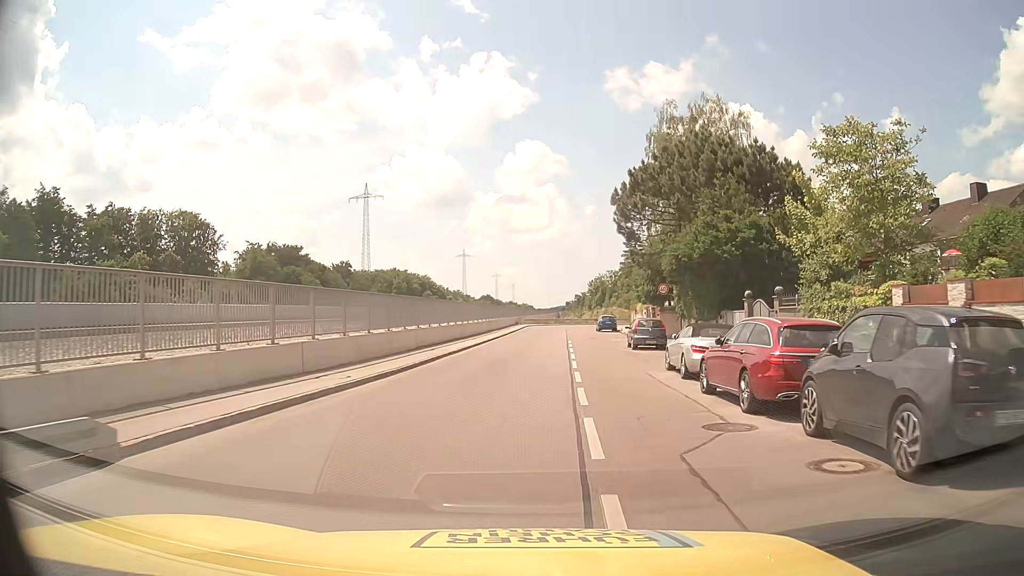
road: residential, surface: asphalt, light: Day
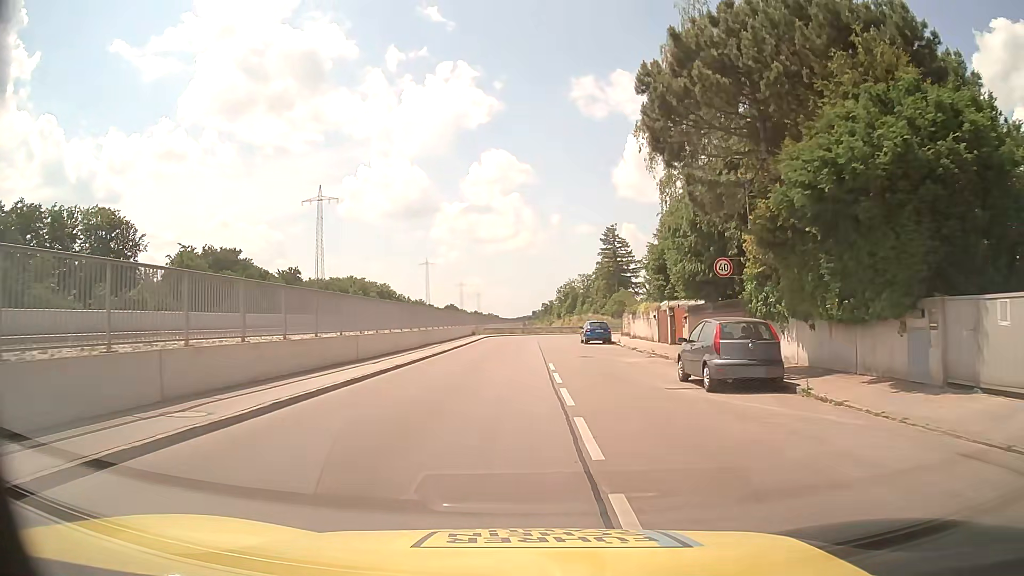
(+0.6, +18.3) m; +3°
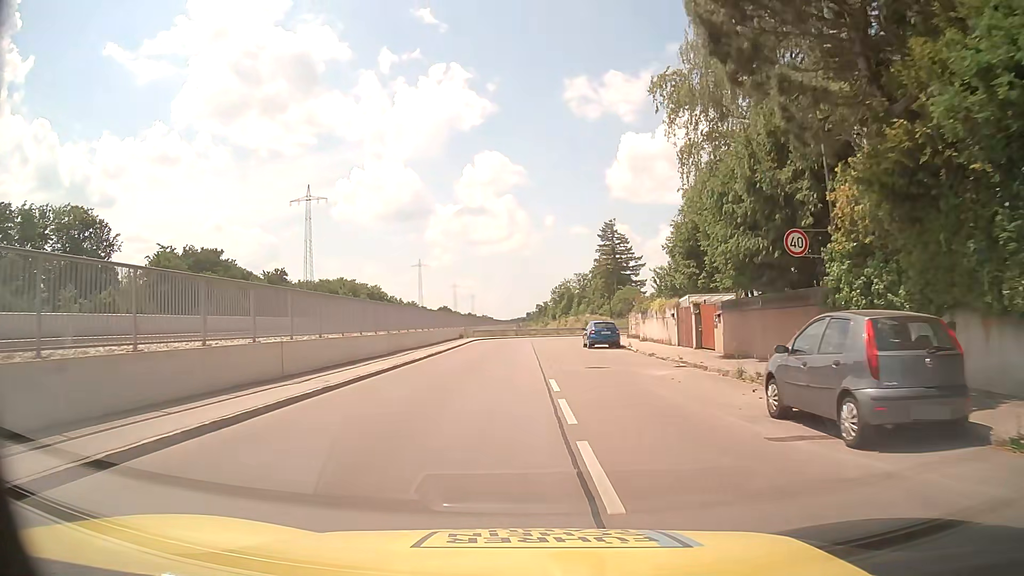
(0.0, +6.6) m; +1°
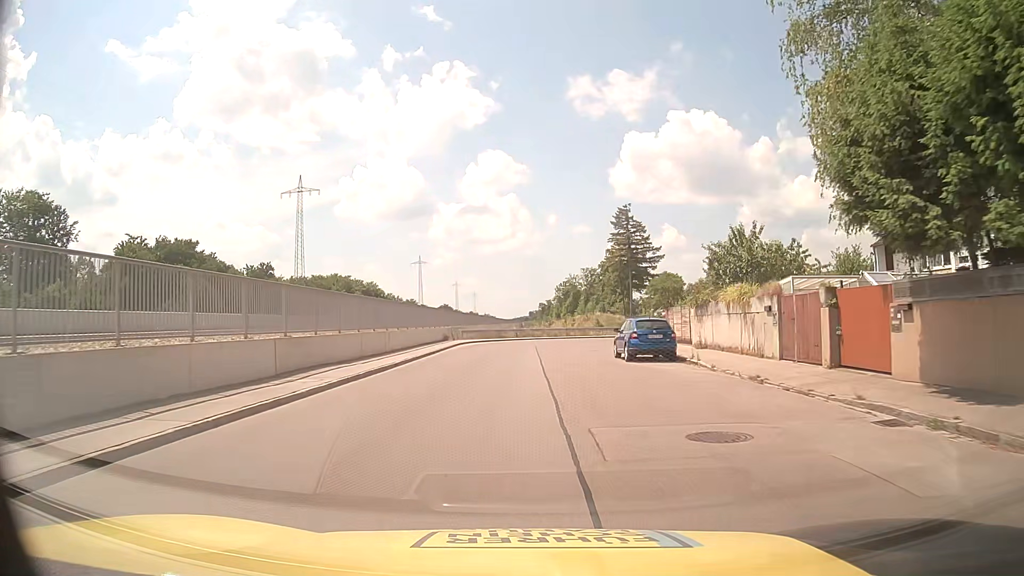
(-0.1, +13.1) m; 0°
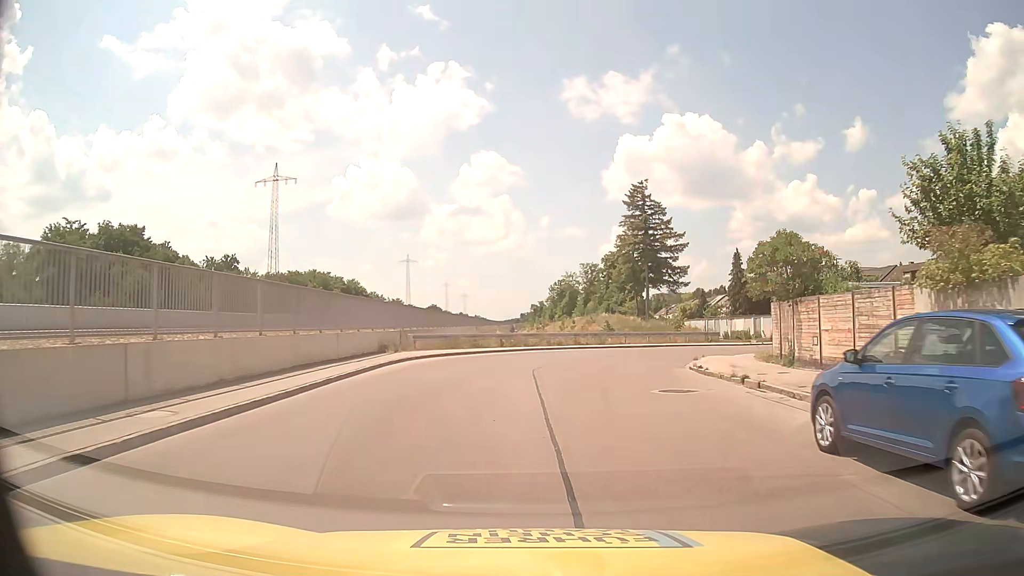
(-0.2, +18.4) m; 0°
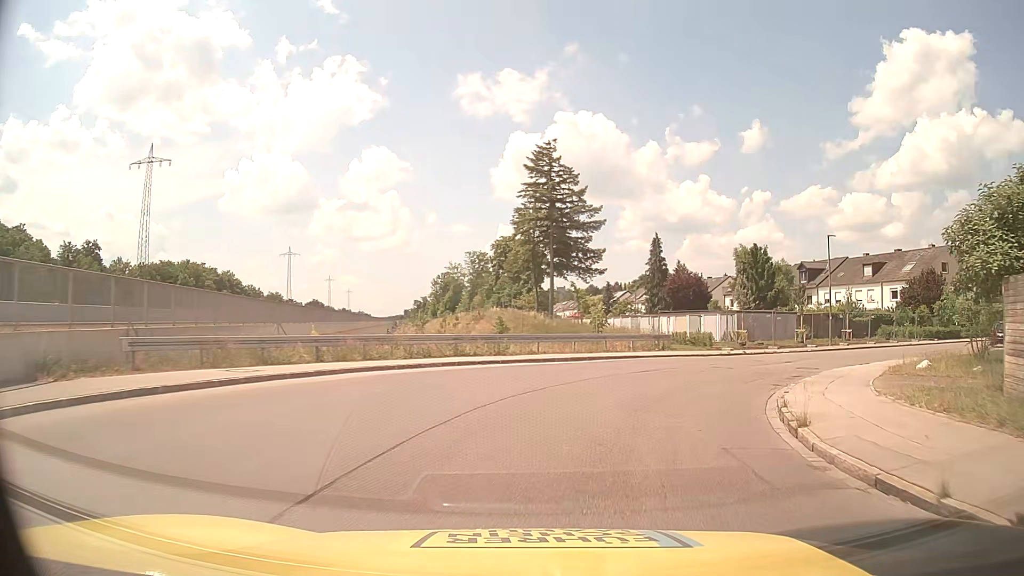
(+1.0, +16.7) m; +9°
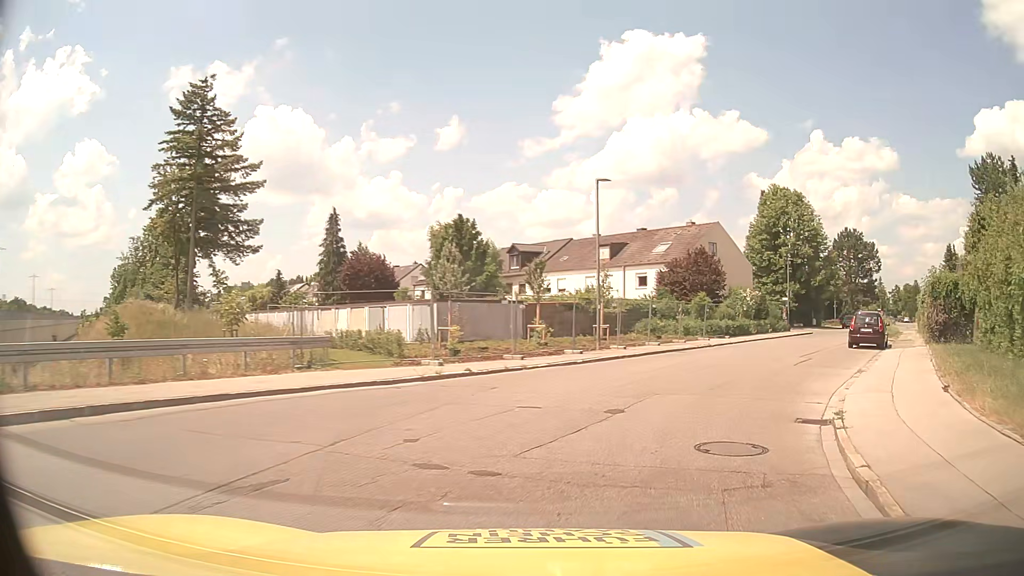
(+3.3, +15.2) m; +26°
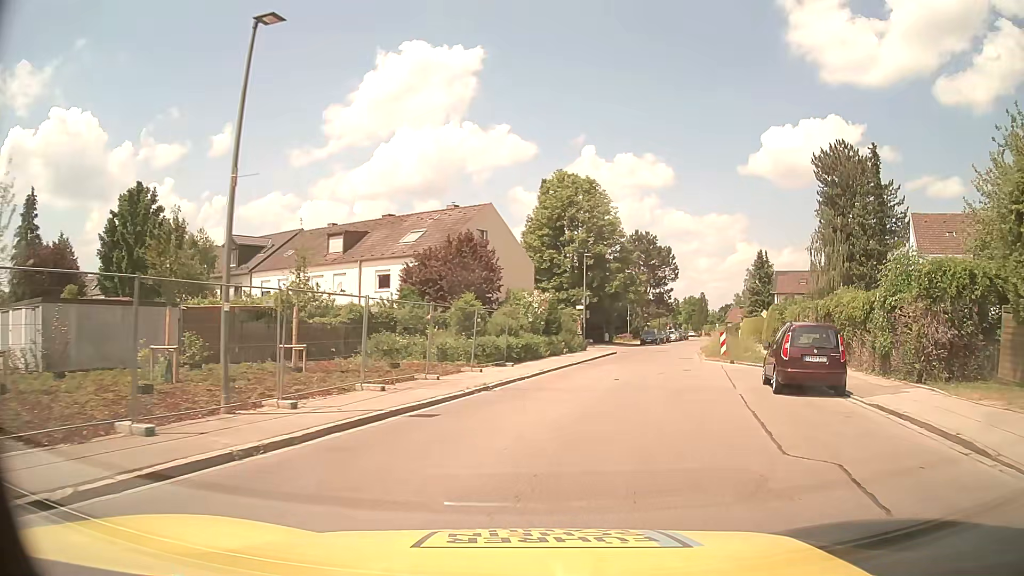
(+3.2, +15.0) m; +21°
(+1, +10) (+3, +20) (+5, +30) (+8, +39) (+11, +49) (+14, +58) (+18, +67) (+21, +77) (+24, +86) (+28, +96) m
